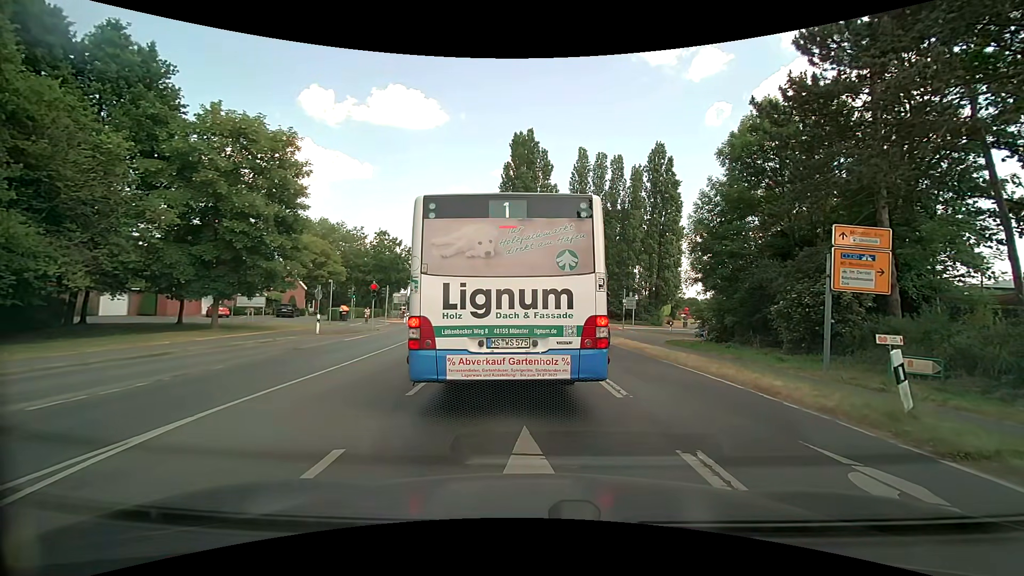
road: secondary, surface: asphalt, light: Day
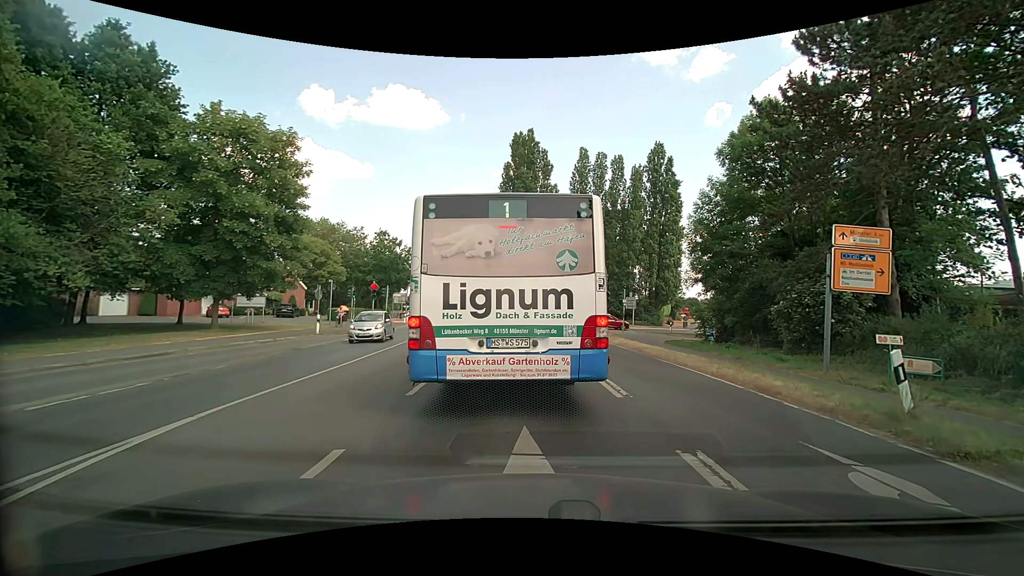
(0.0, 0.0) m; 0°
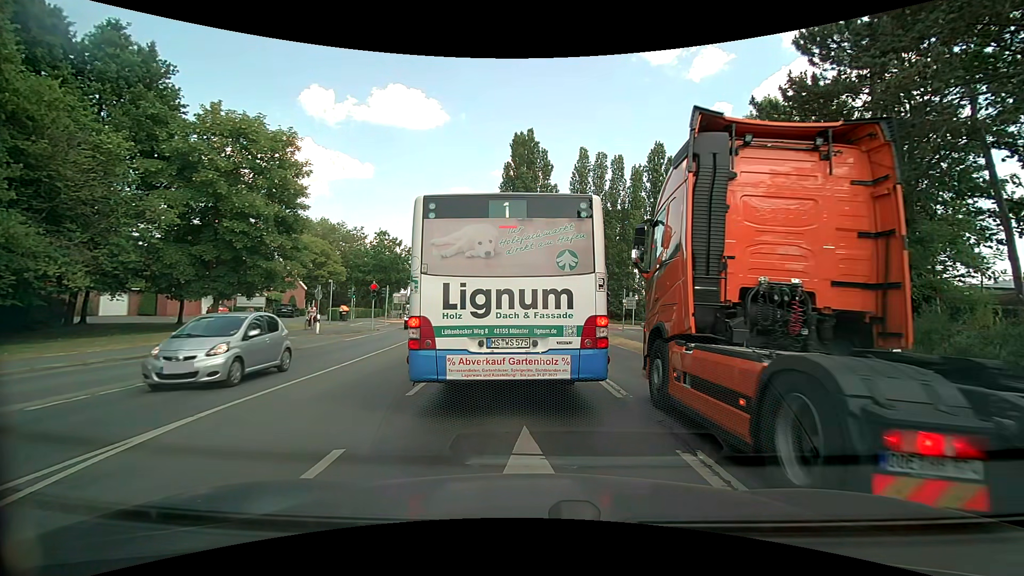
(0.0, 0.0) m; 0°
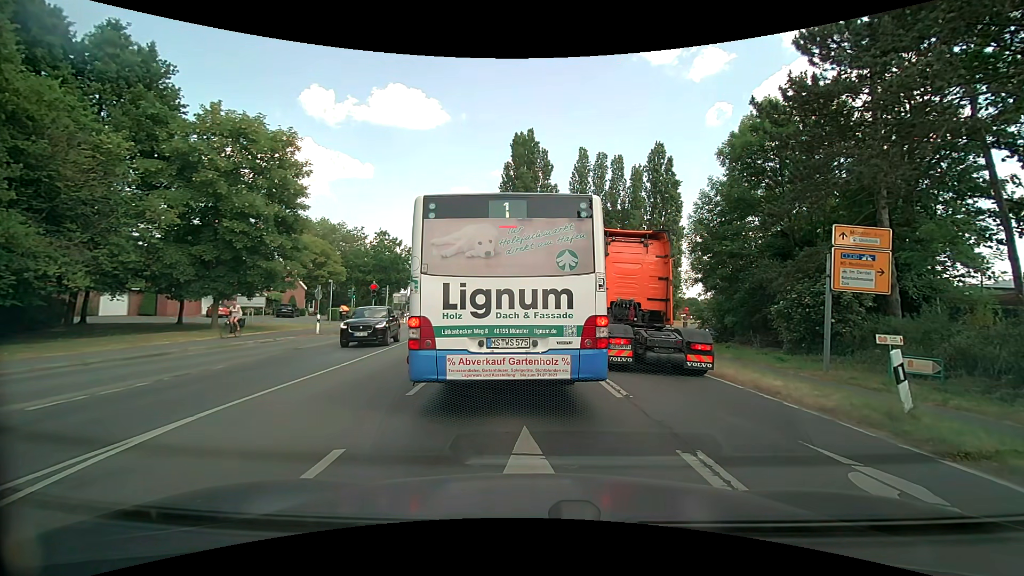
(0.0, 0.0) m; 0°
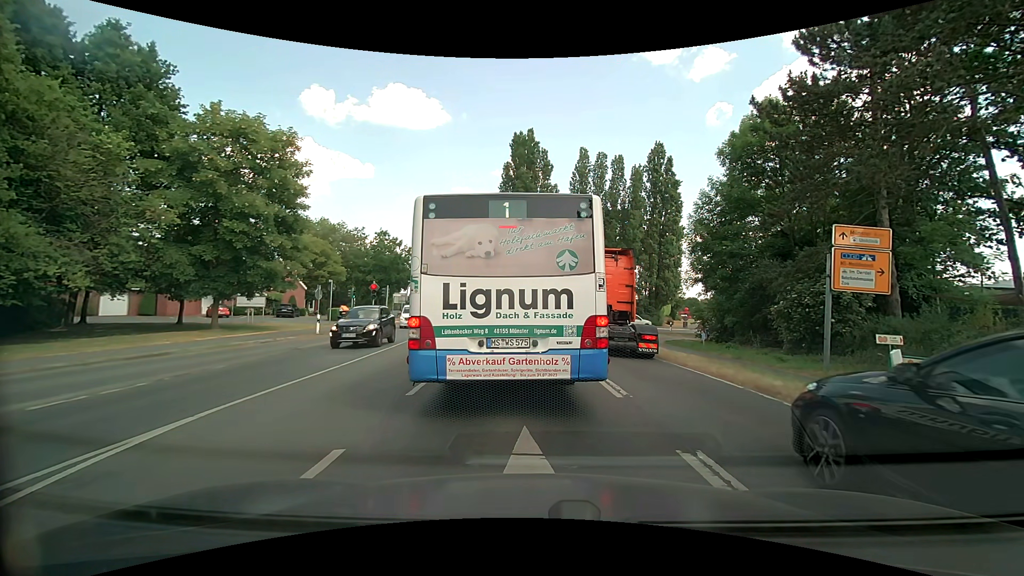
(0.0, 0.0) m; 0°
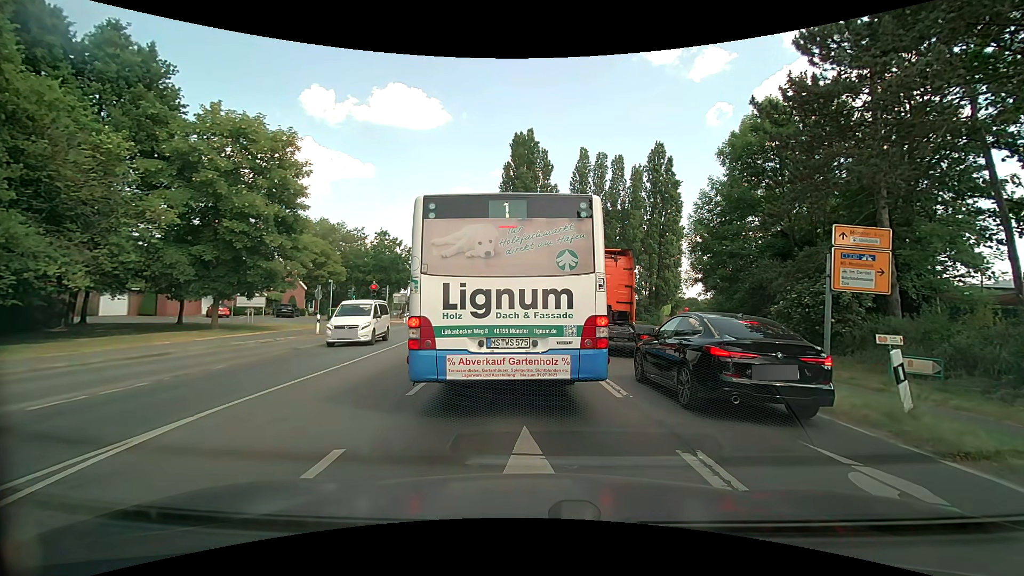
(0.0, 0.0) m; 0°
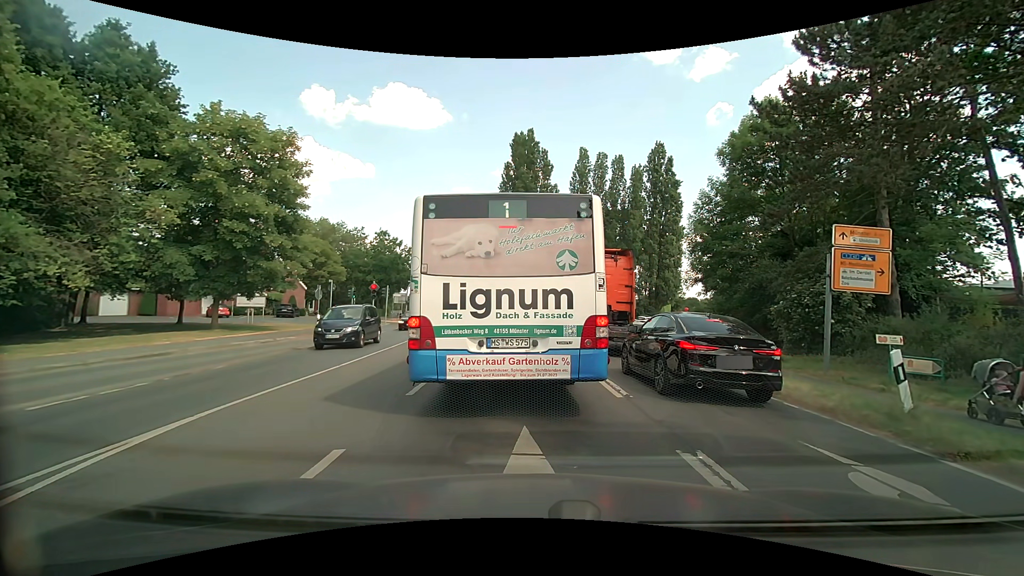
(0.0, 0.0) m; 0°
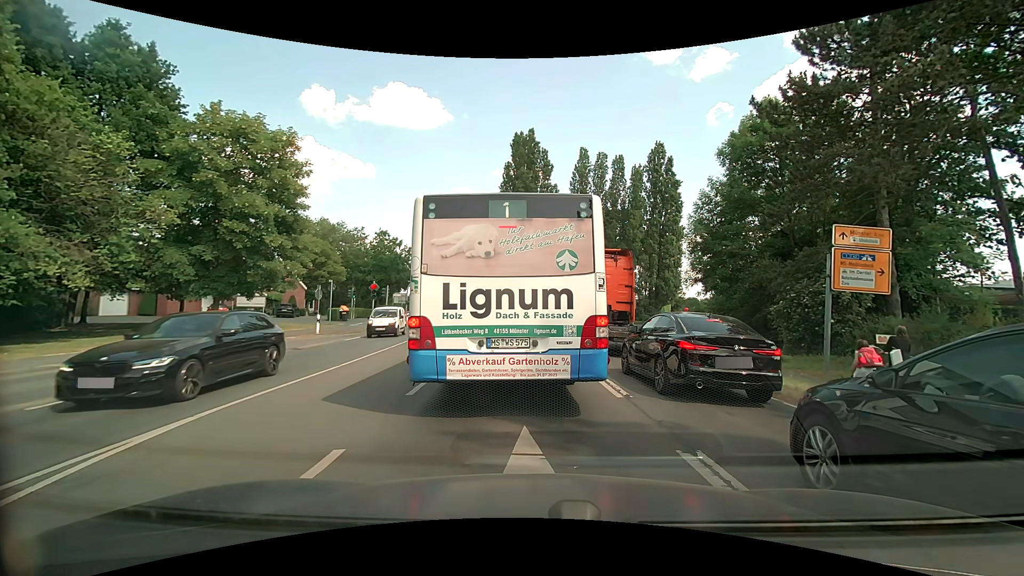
(0.0, 0.0) m; 0°
(0, +10) (0, +20) (0, +30) (-1, +40) (-2, +50) (-3, +60) (-4, +70) (-6, +80) (-8, +89) (-10, +99) m
